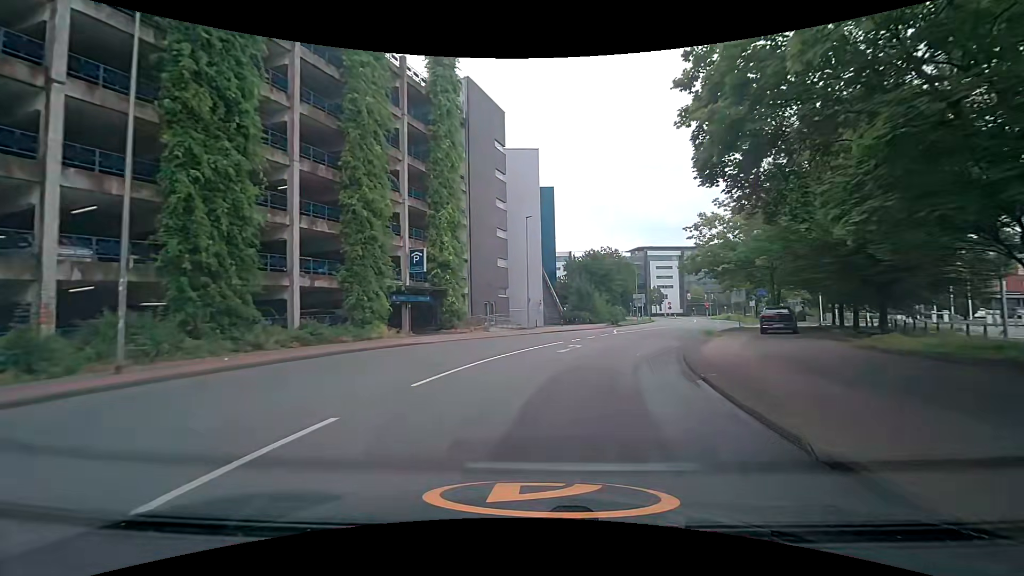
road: unclassified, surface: asphalt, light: Day
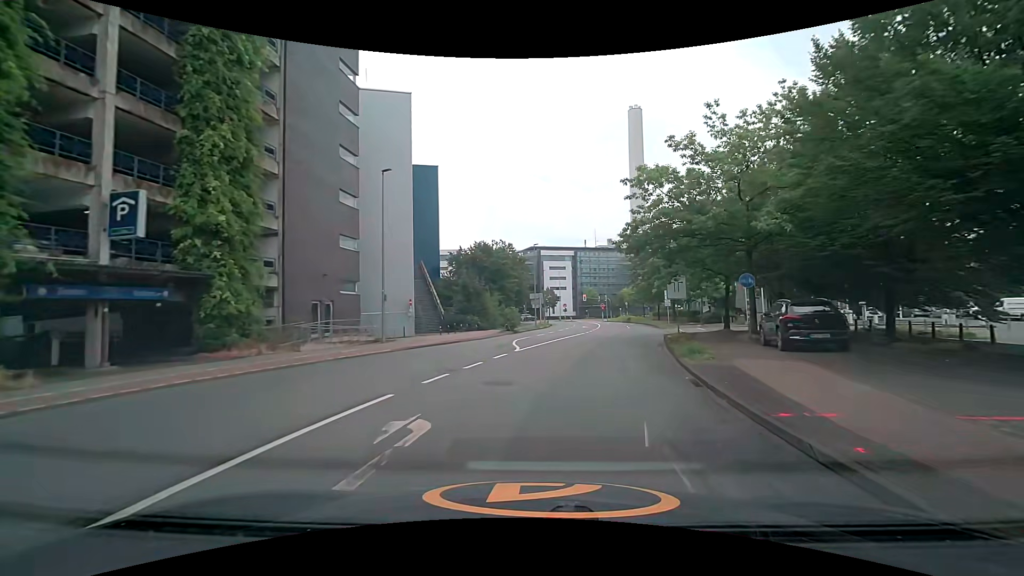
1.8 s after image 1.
(+1.6, +15.2) m; +11°
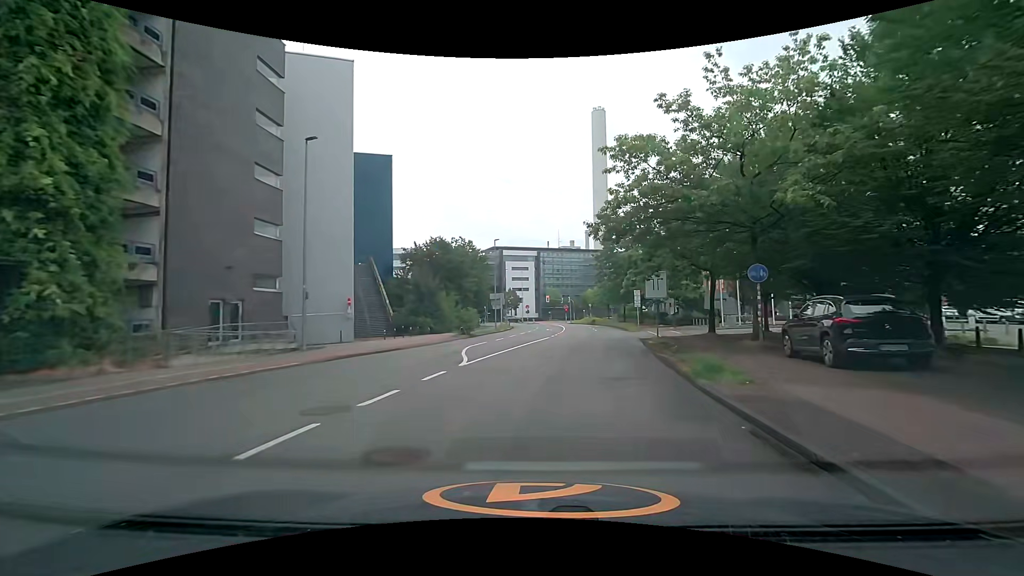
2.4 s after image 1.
(+0.2, +5.1) m; +5°
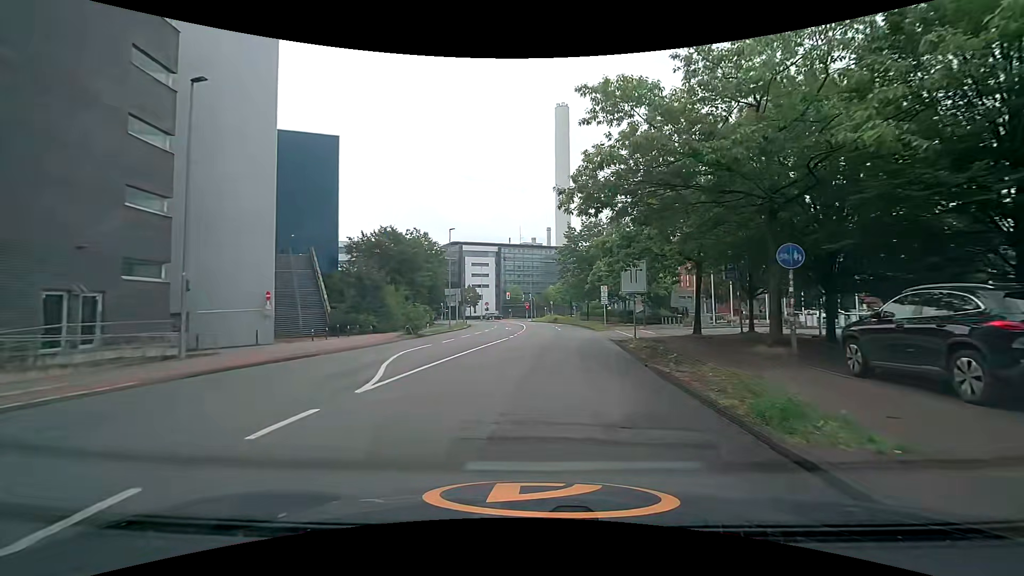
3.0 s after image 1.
(+0.2, +5.0) m; +4°
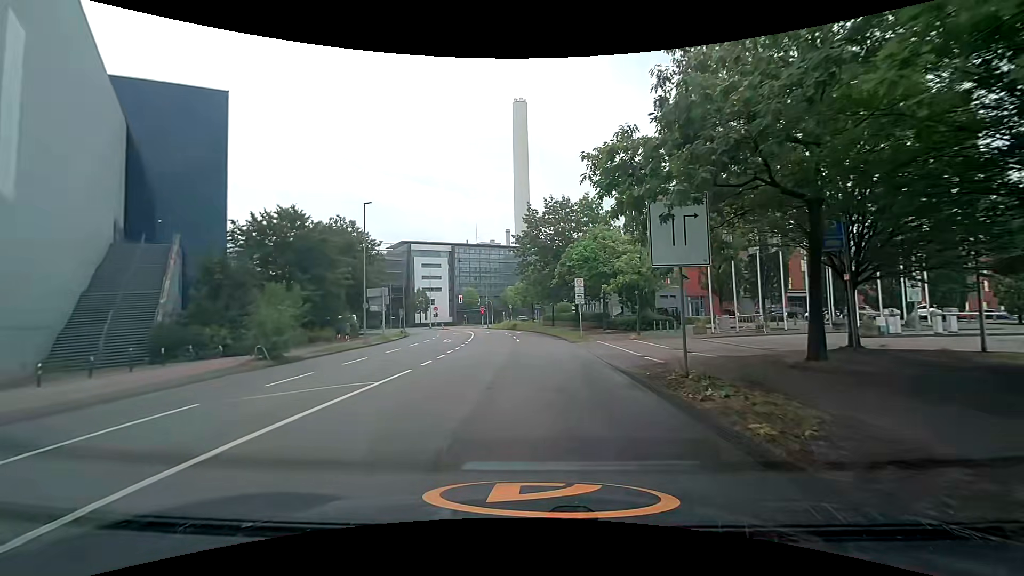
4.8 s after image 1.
(+0.8, +13.9) m; +4°
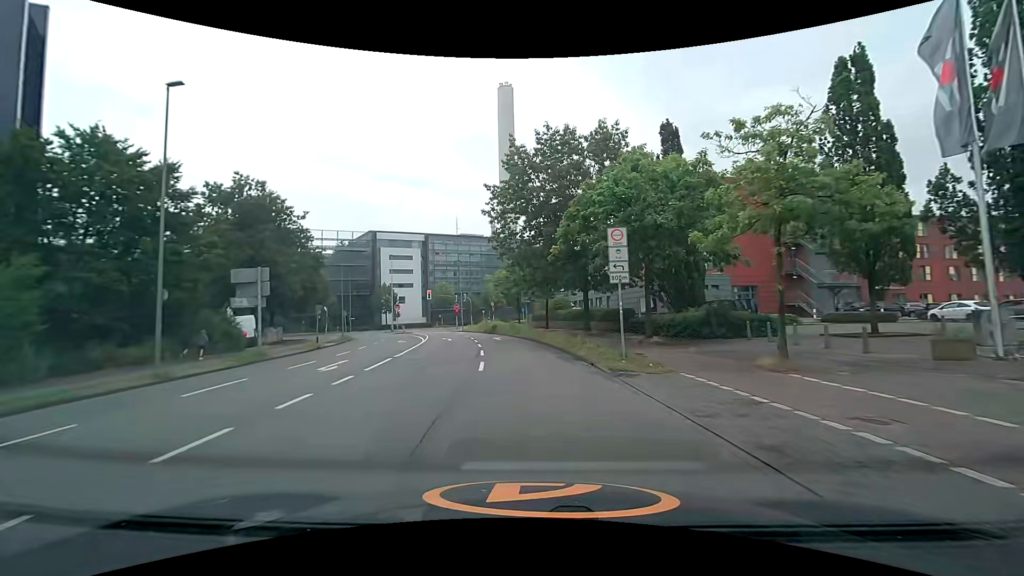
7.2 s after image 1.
(+0.1, +19.0) m; +2°
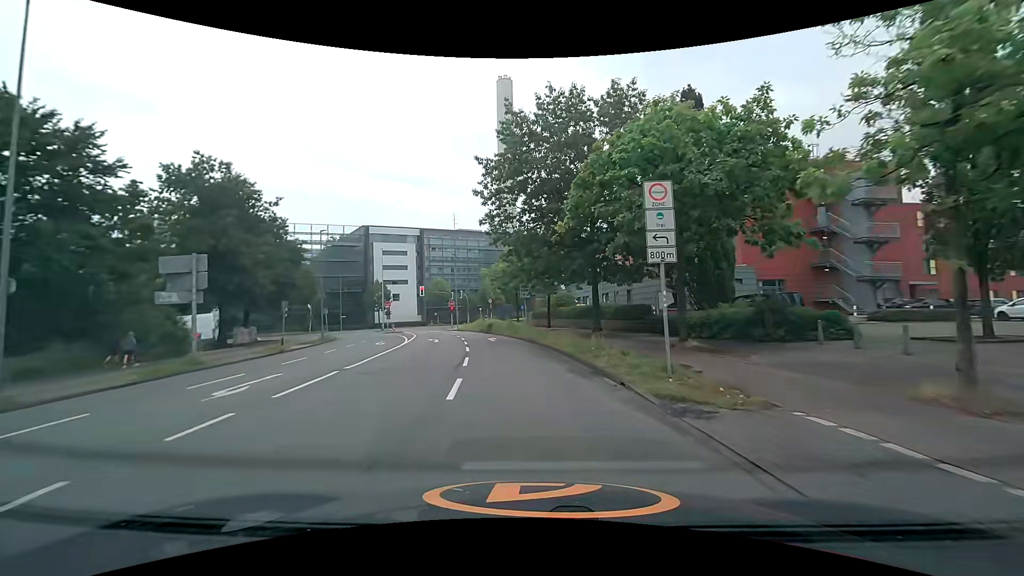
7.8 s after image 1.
(0.0, +5.1) m; 0°
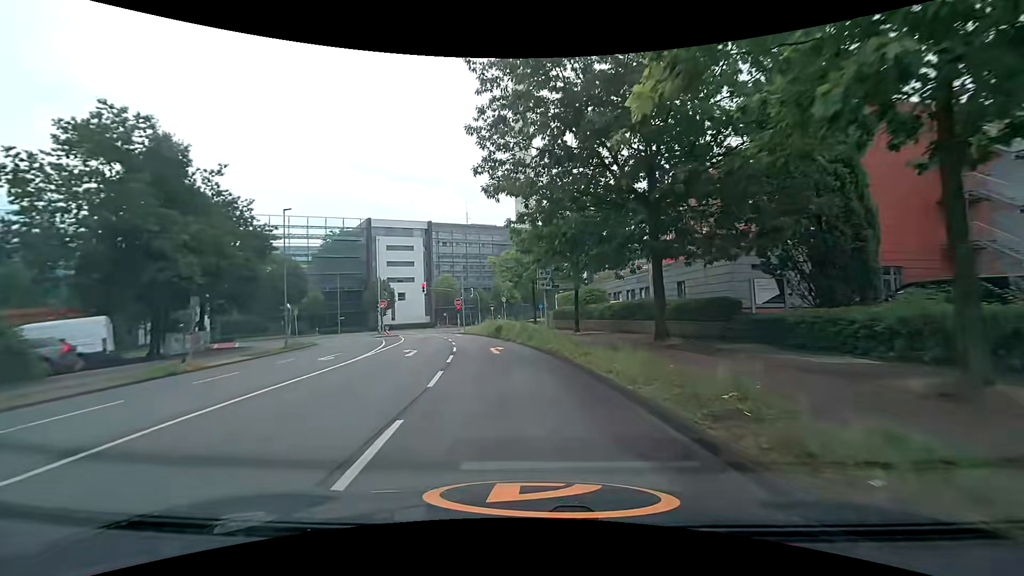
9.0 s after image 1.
(-0.2, +10.7) m; -1°
